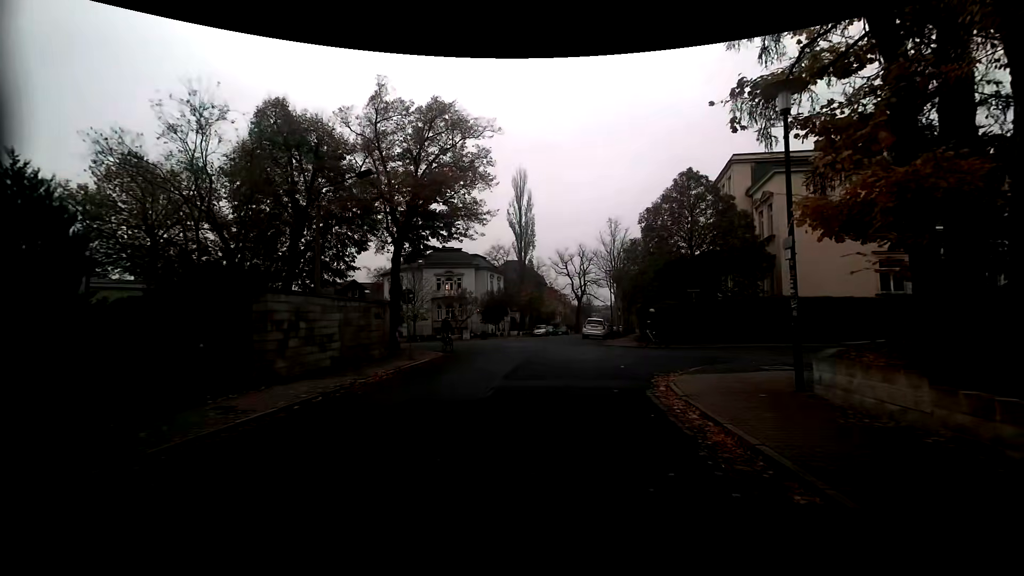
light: Day
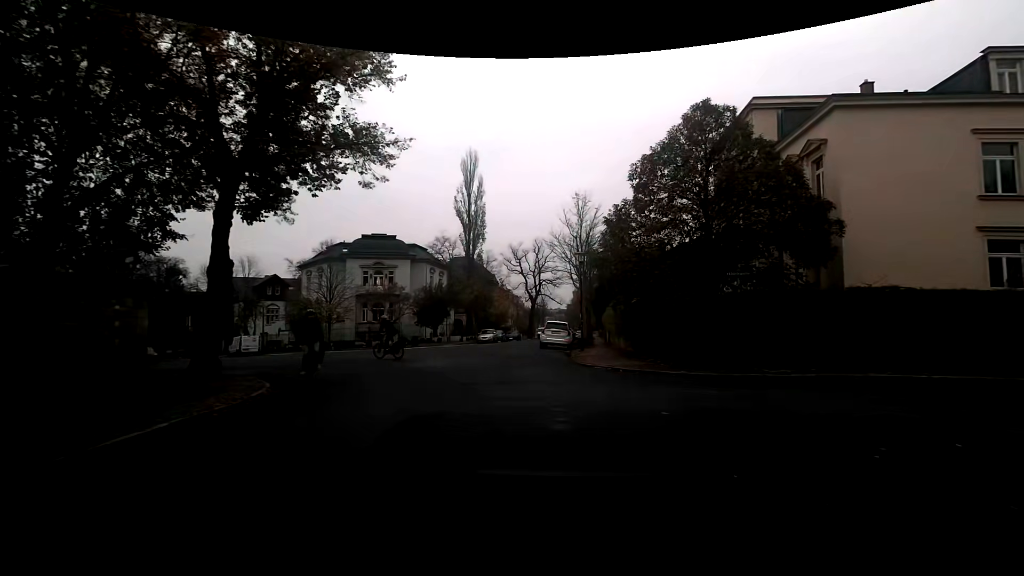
(+0.5, +11.7) m; +7°
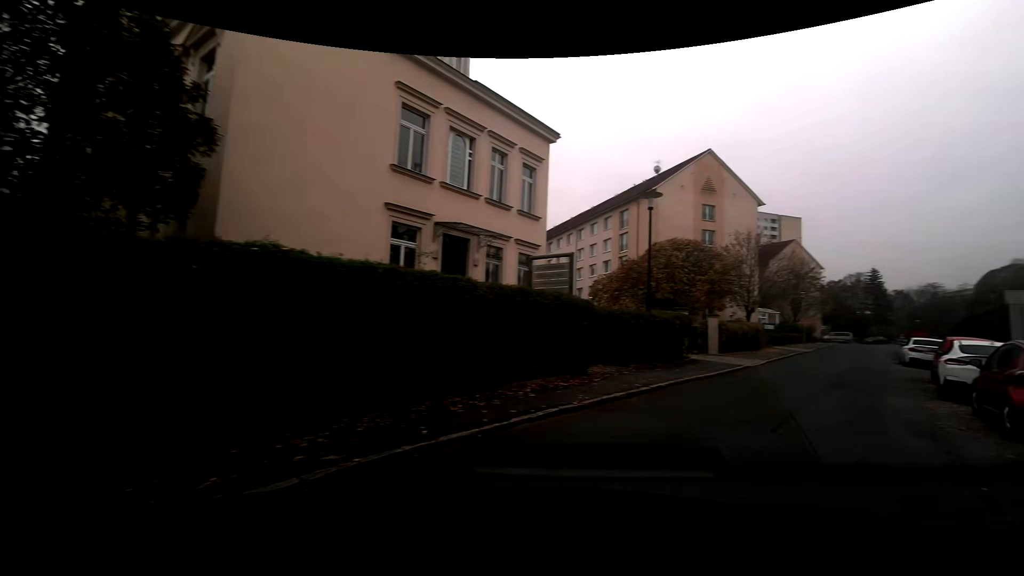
(+4.7, +10.0) m; +59°
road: residential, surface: asphalt
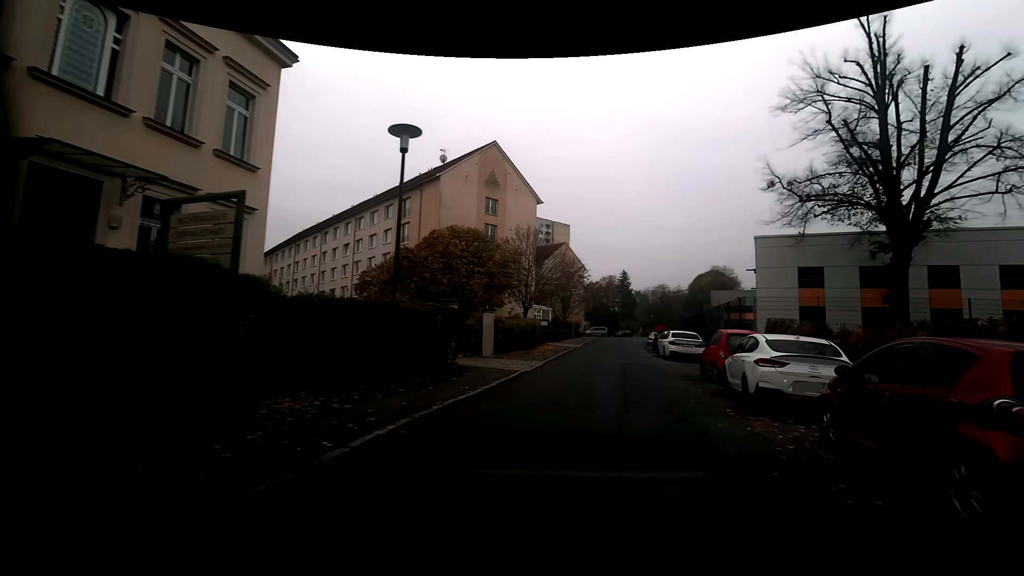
(+1.4, +5.8) m; +23°
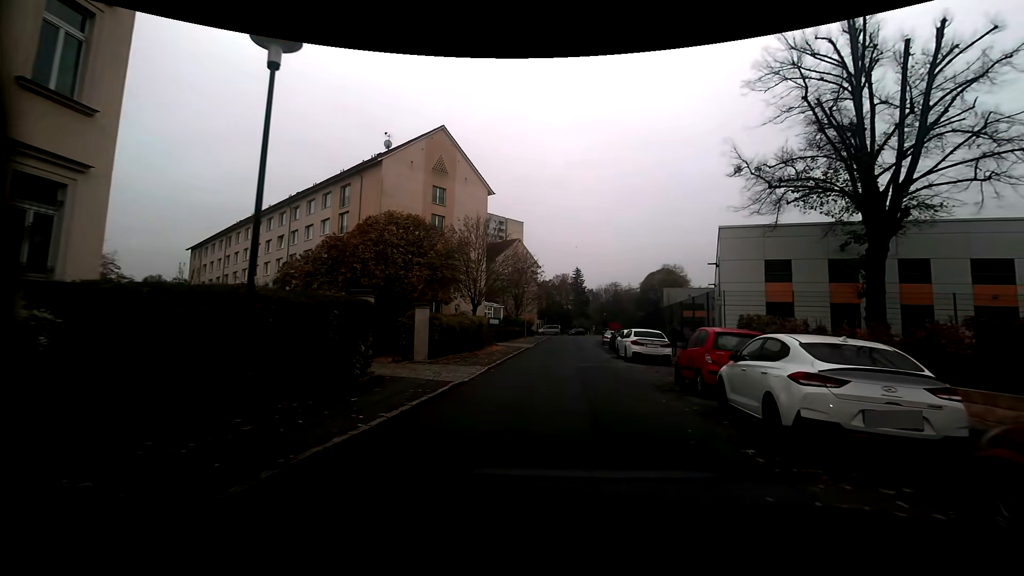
(+0.2, +3.5) m; +5°
